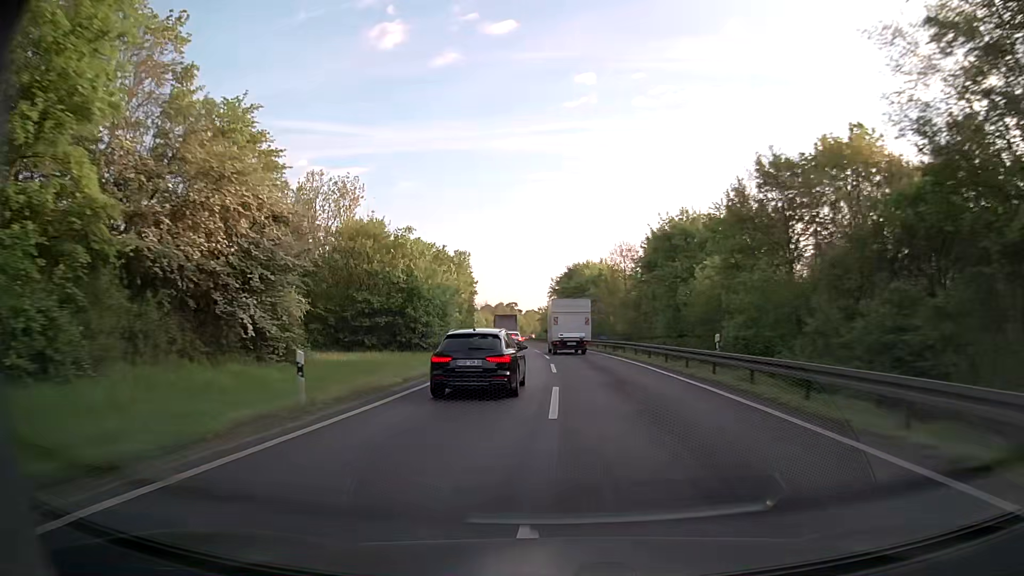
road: motorway_link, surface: asphalt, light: Day
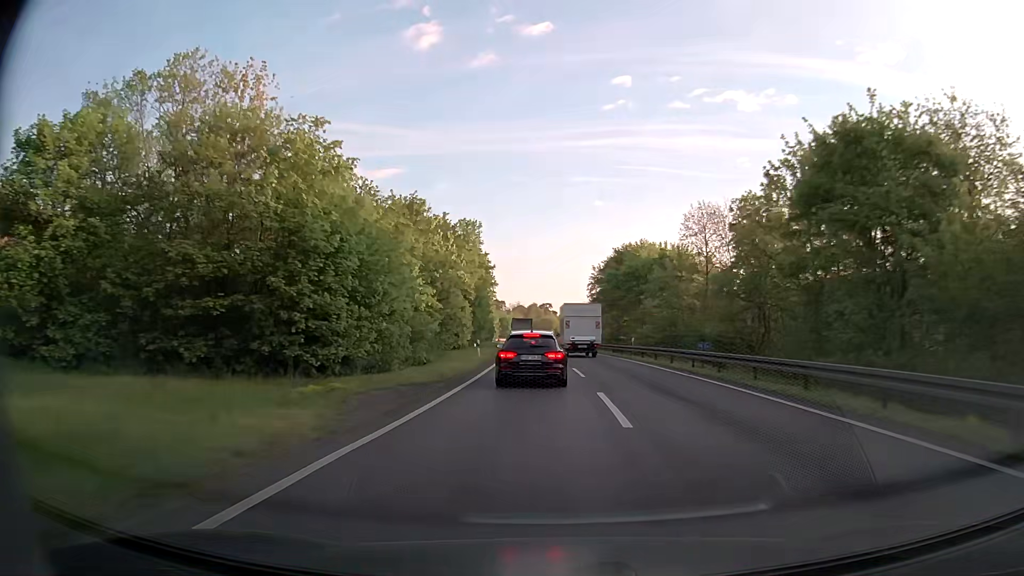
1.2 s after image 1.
(-0.9, +25.1) m; -3°
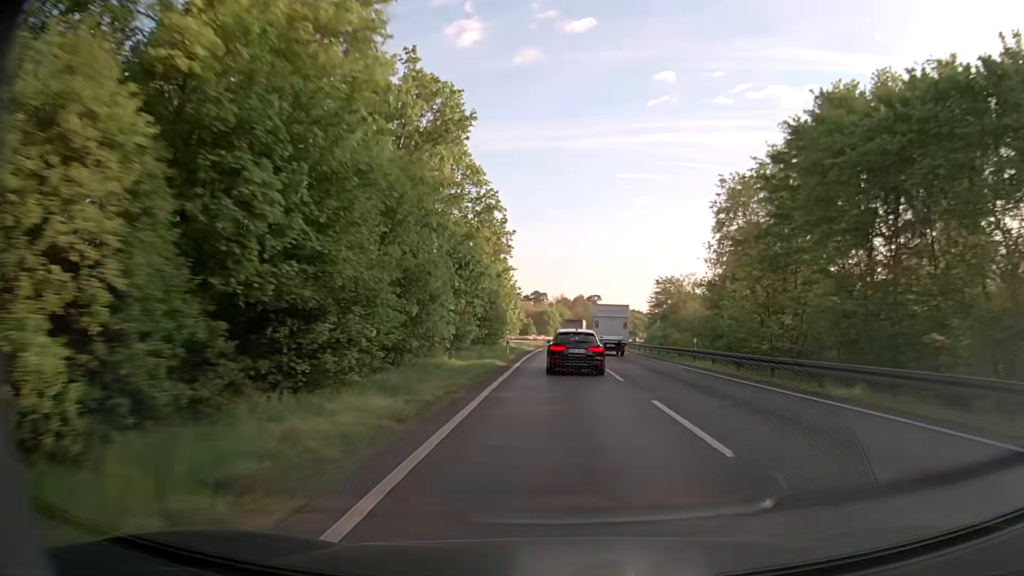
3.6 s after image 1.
(-2.0, +50.5) m; -4°
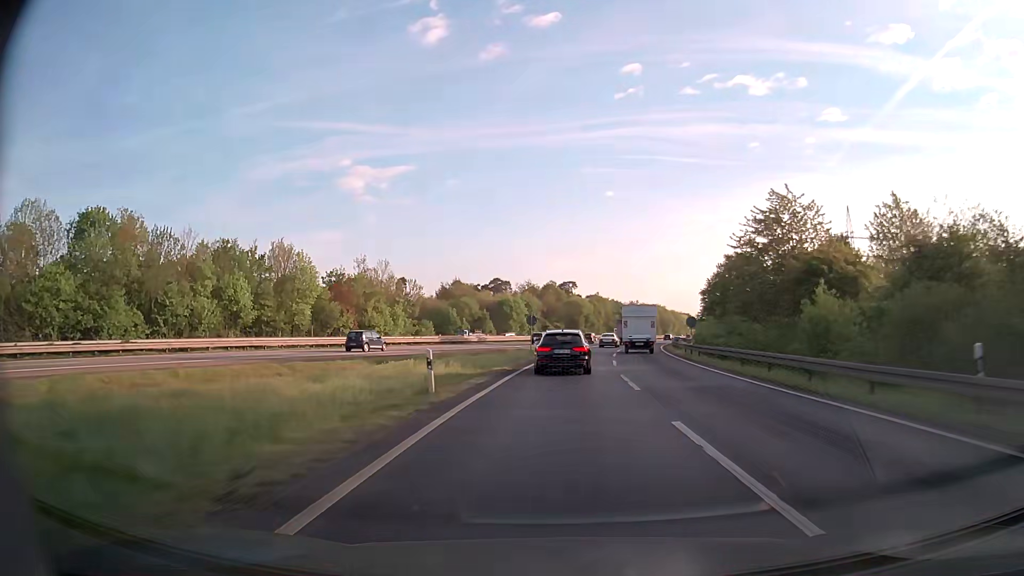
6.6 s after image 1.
(+1.0, +63.7) m; +3°
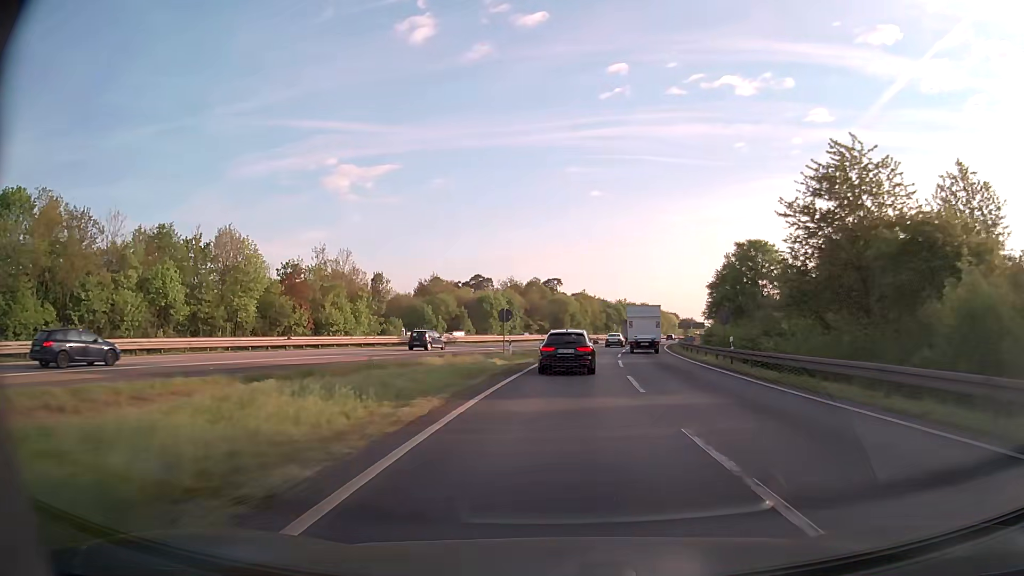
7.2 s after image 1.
(+0.1, +12.8) m; +1°
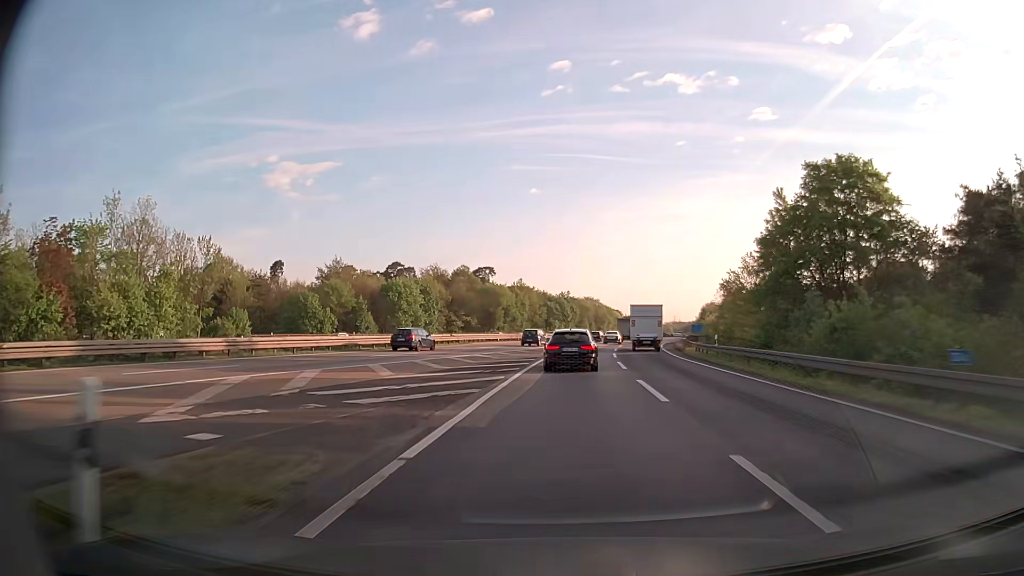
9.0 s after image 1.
(+1.7, +38.3) m; +5°
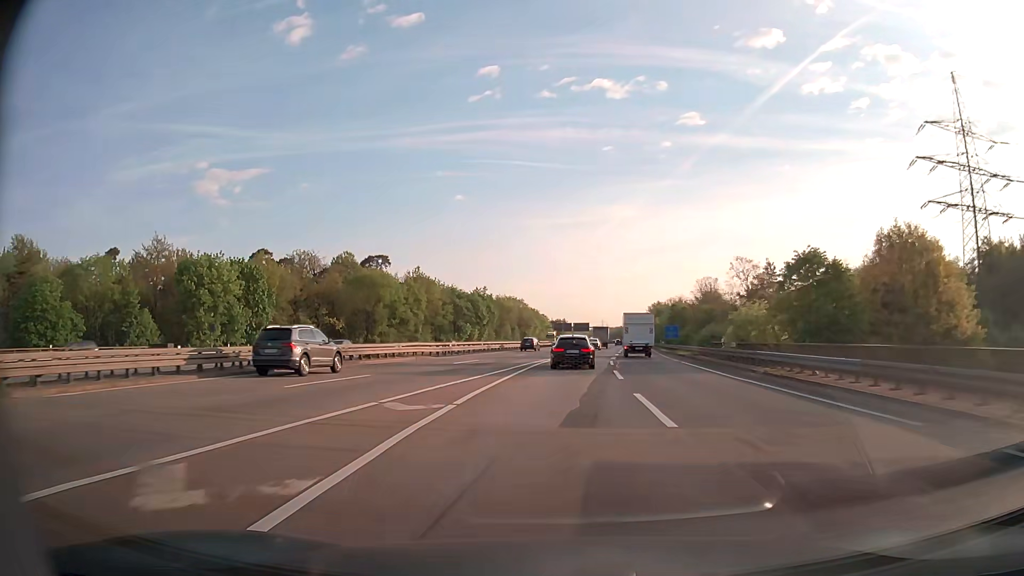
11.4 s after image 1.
(+2.9, +51.5) m; +7°
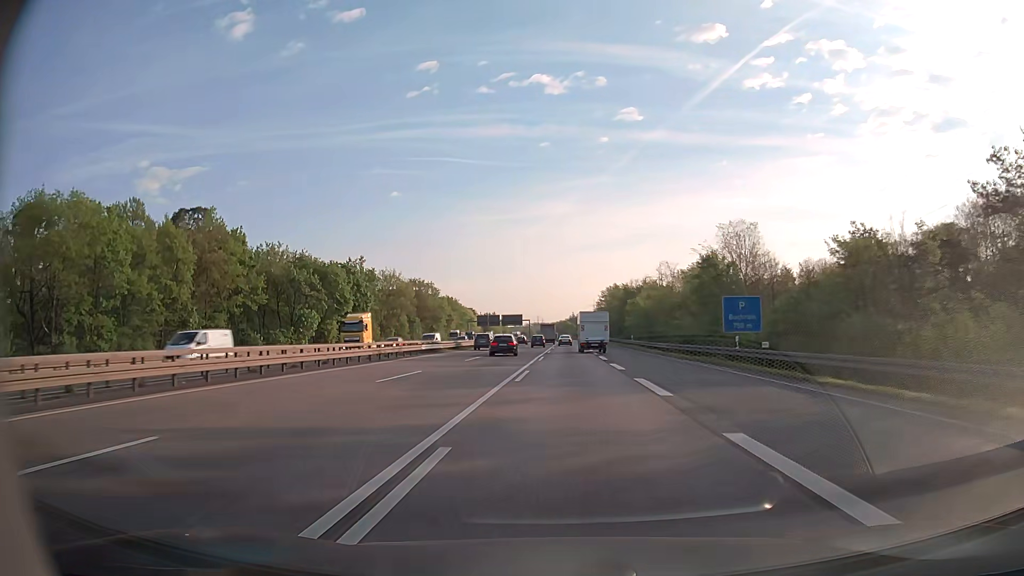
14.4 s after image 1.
(+3.9, +67.1) m; +6°
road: motorway
(0, +10) (0, +20) (0, +30) (0, +40) (+1, +50) (+1, +60) (+1, +70) (+1, +80) (+1, +90) (+1, +100) m
